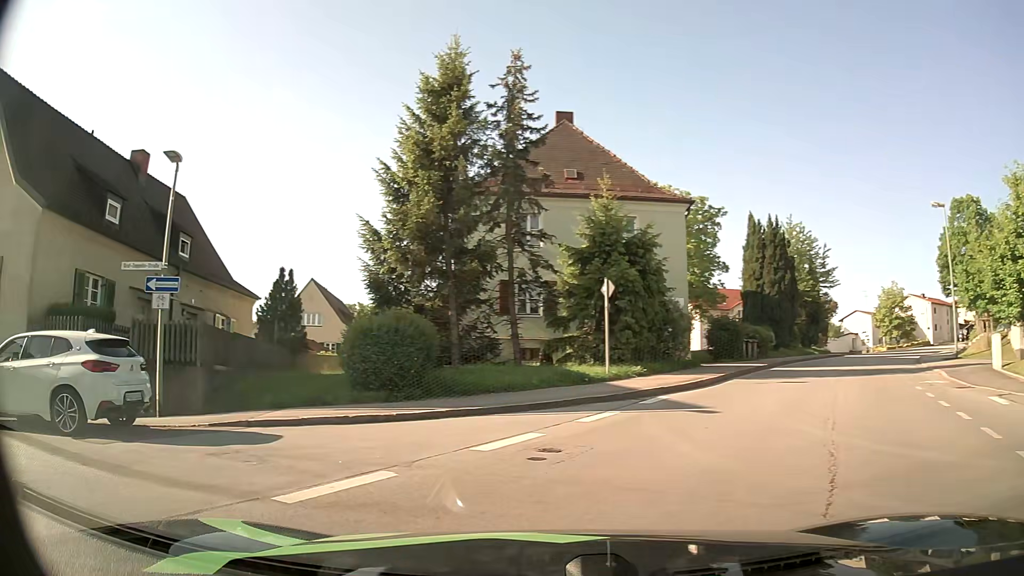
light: Day
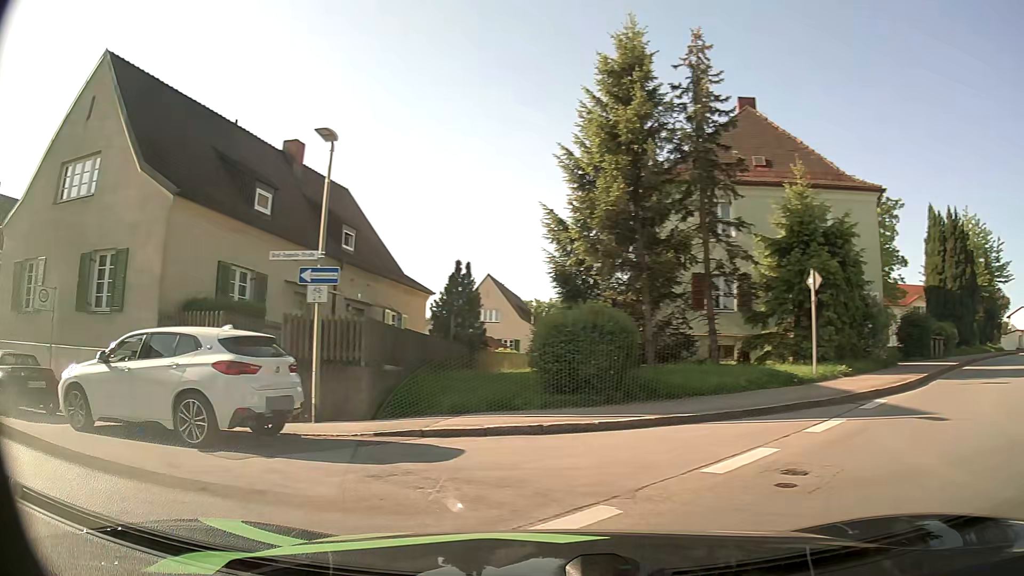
(-0.2, +1.5) m; -15°
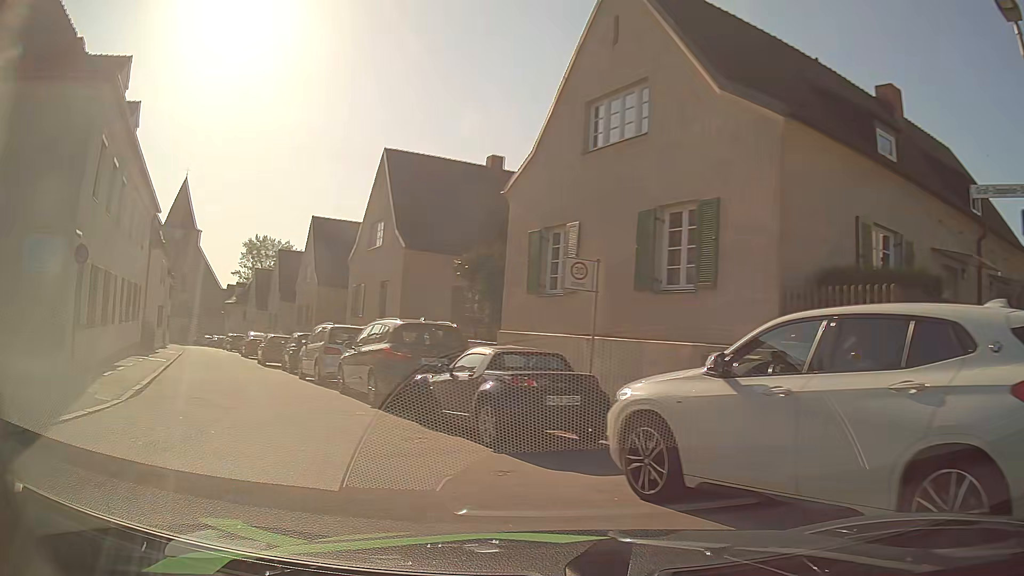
(-2.3, +4.6) m; -50°
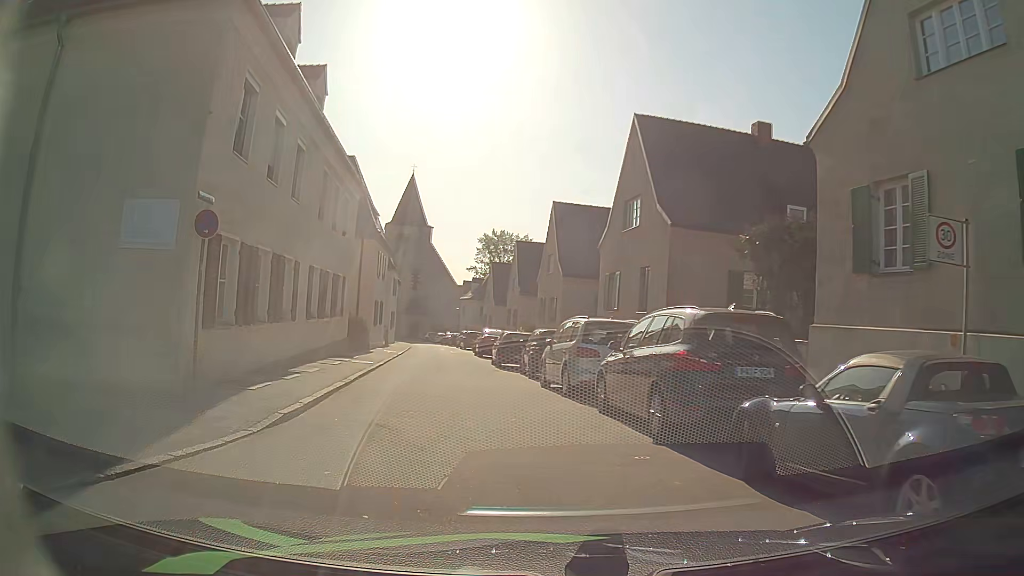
(-0.8, +4.3) m; -19°
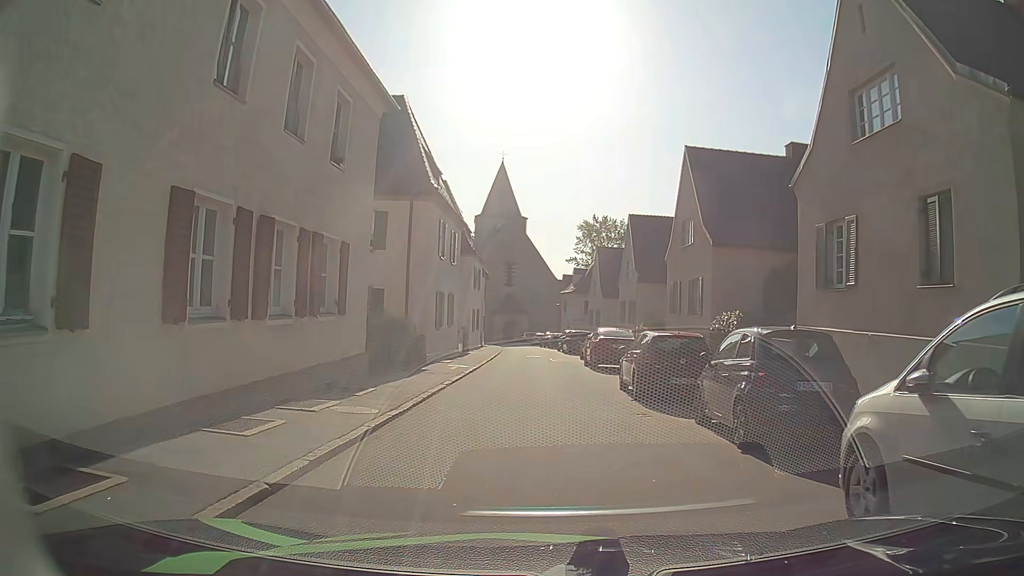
(-1.4, +11.9) m; -6°
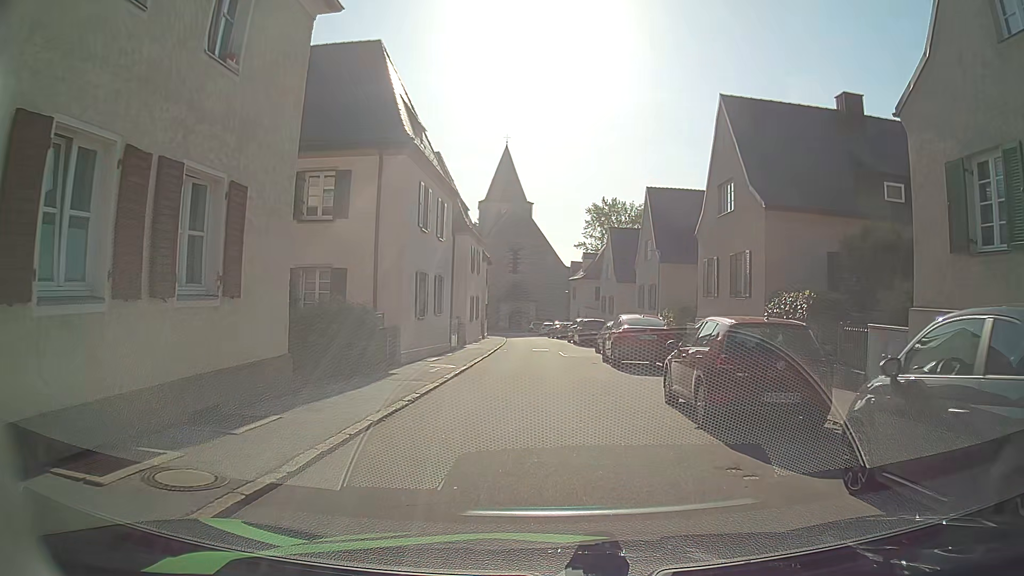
(-0.3, +5.3) m; -2°
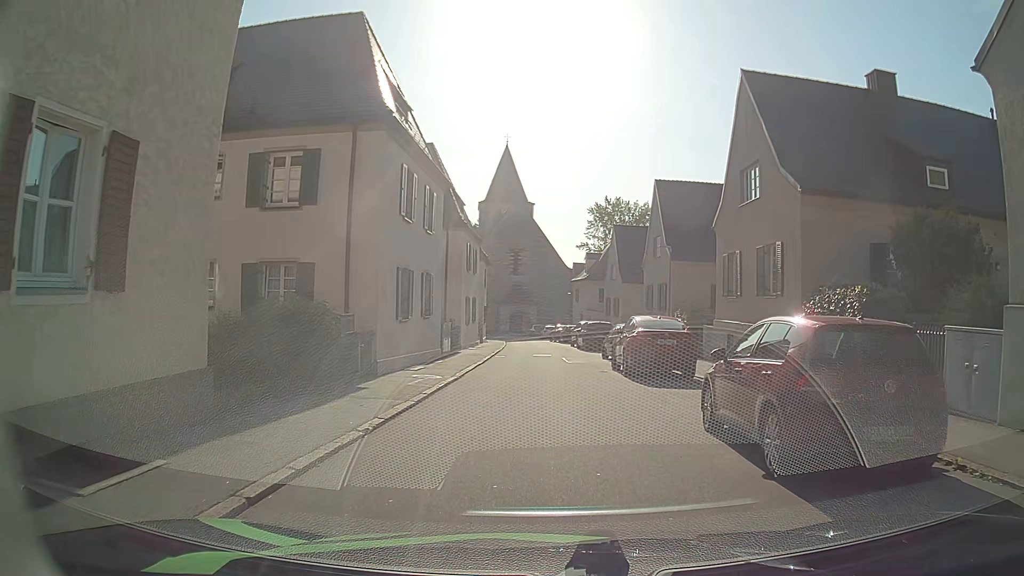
(-0.1, +2.8) m; -1°
